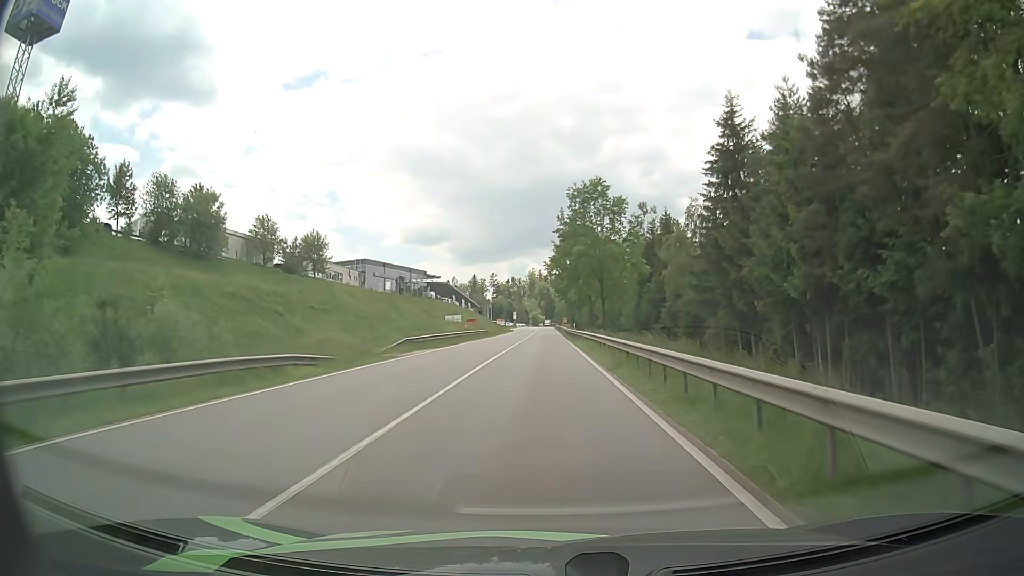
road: secondary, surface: asphalt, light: Day
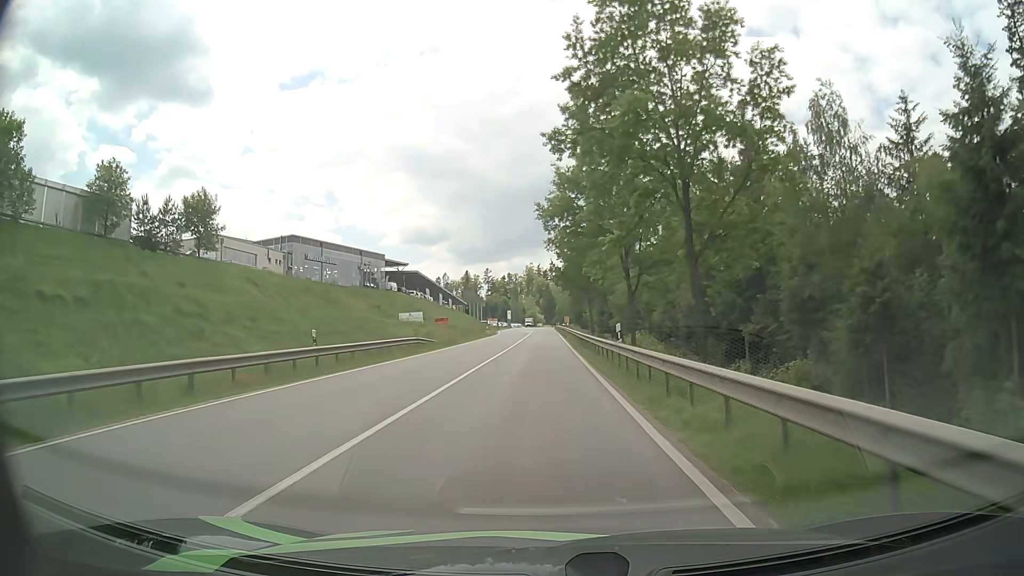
(+0.2, +37.6) m; 0°
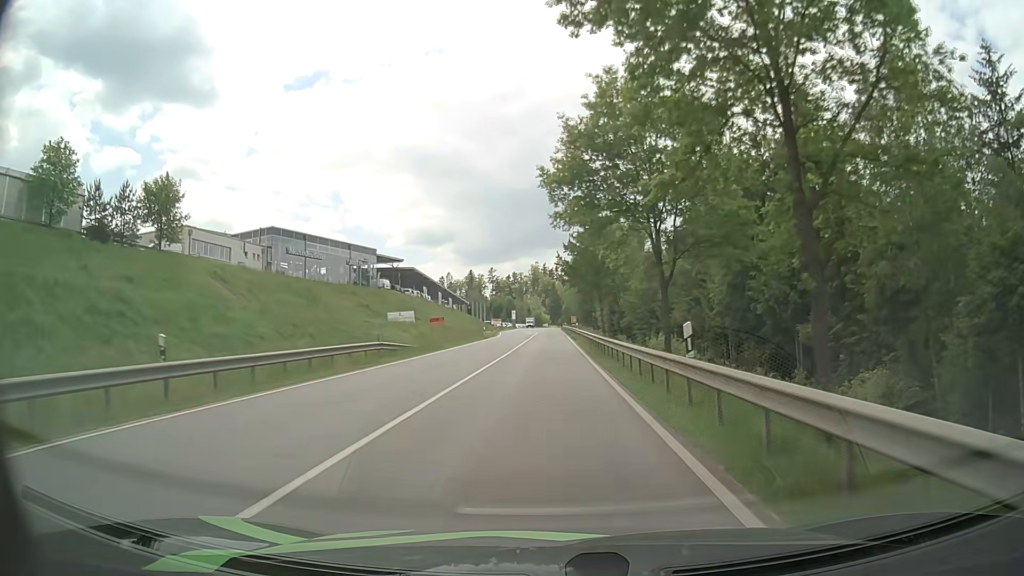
(0.0, +9.3) m; -1°
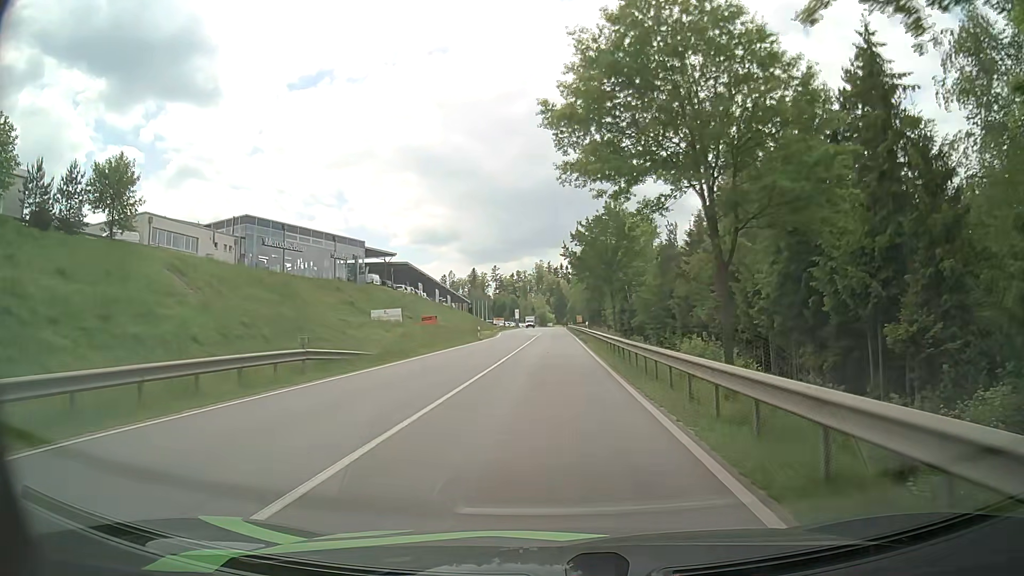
(0.0, +9.2) m; -1°
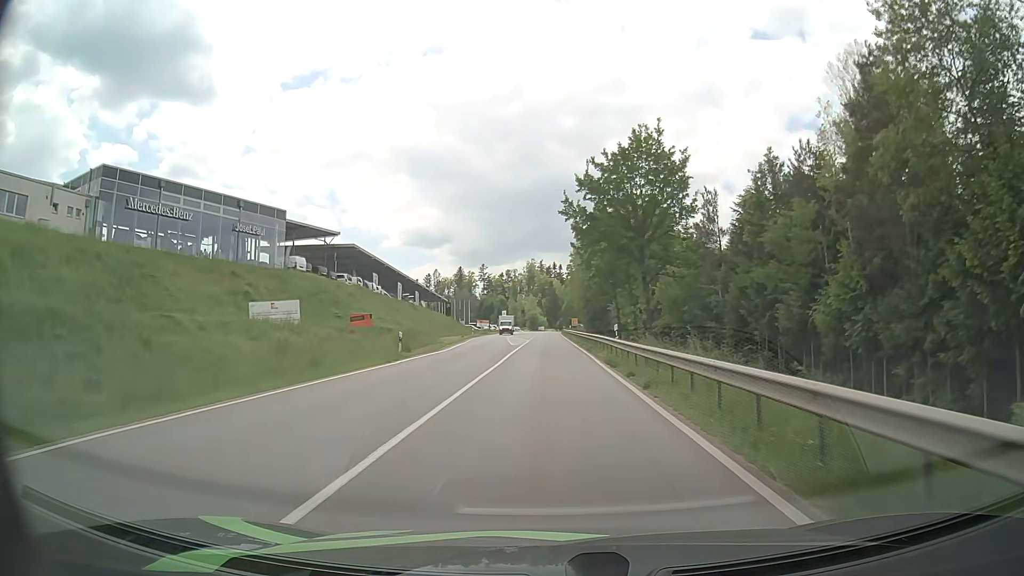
(+0.2, +27.5) m; +1°
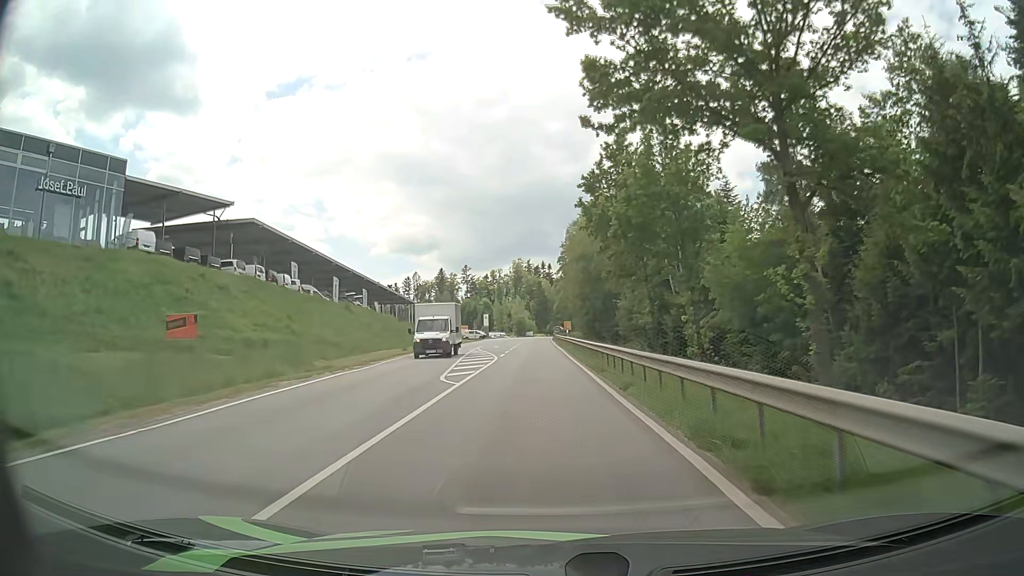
(+0.2, +27.3) m; +1°
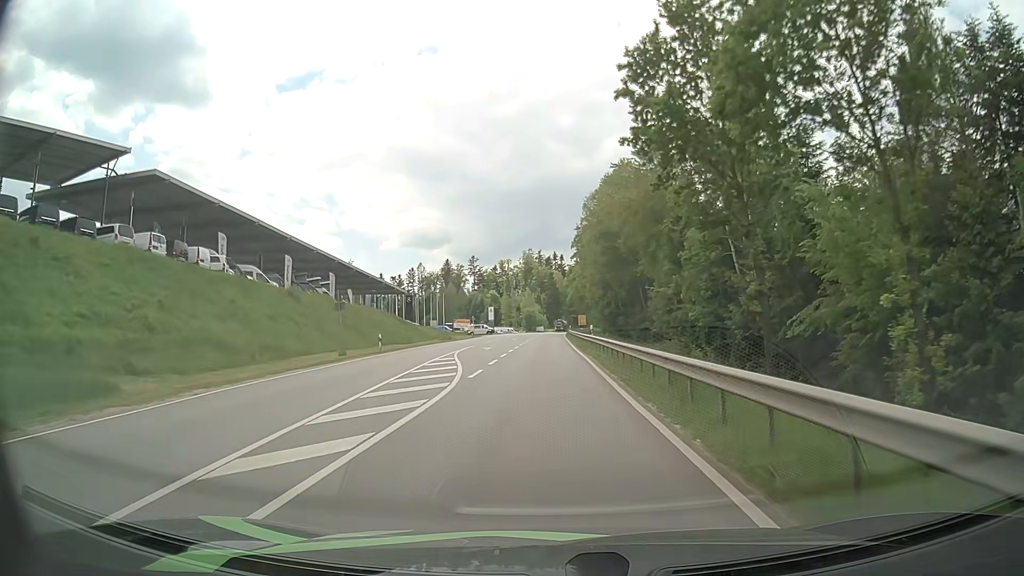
(-0.2, +18.4) m; -1°
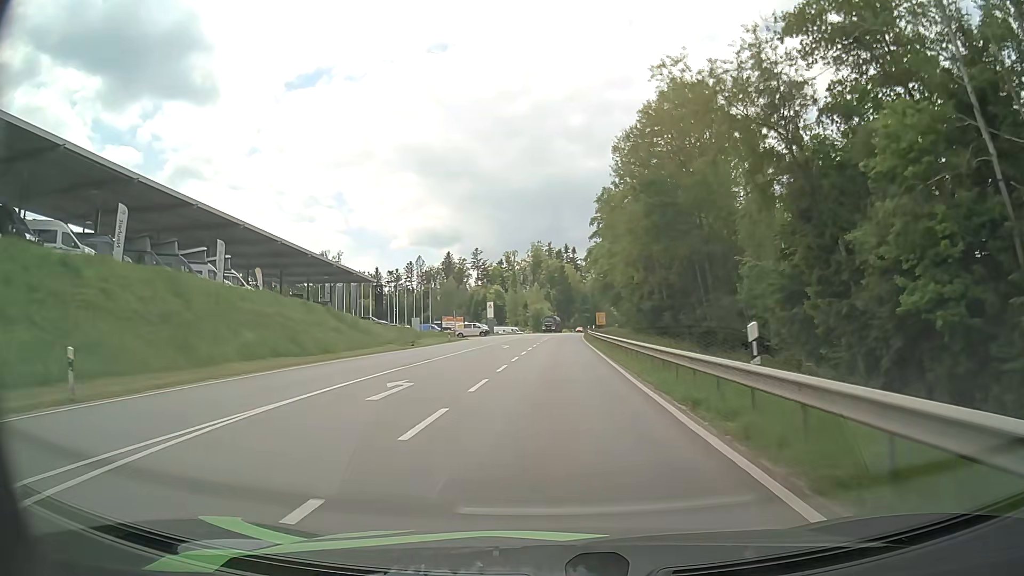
(-0.3, +28.1) m; -1°
(0, +10) (0, +20) (0, +30) (0, +40) (0, +50) (+1, +60) (+1, +70) (+2, +80) (+2, +90) (+3, +100) m
